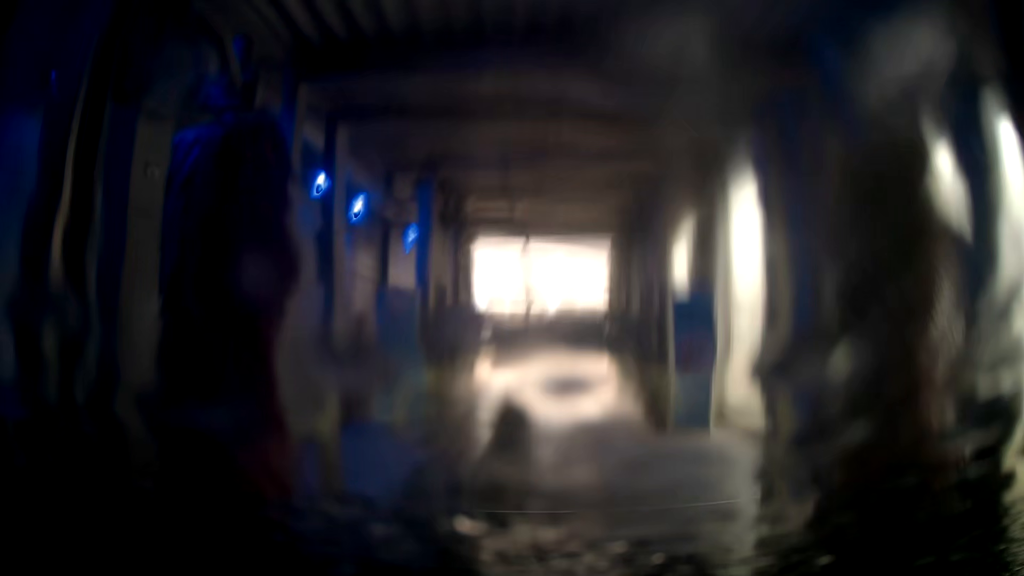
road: service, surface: asphalt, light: Day
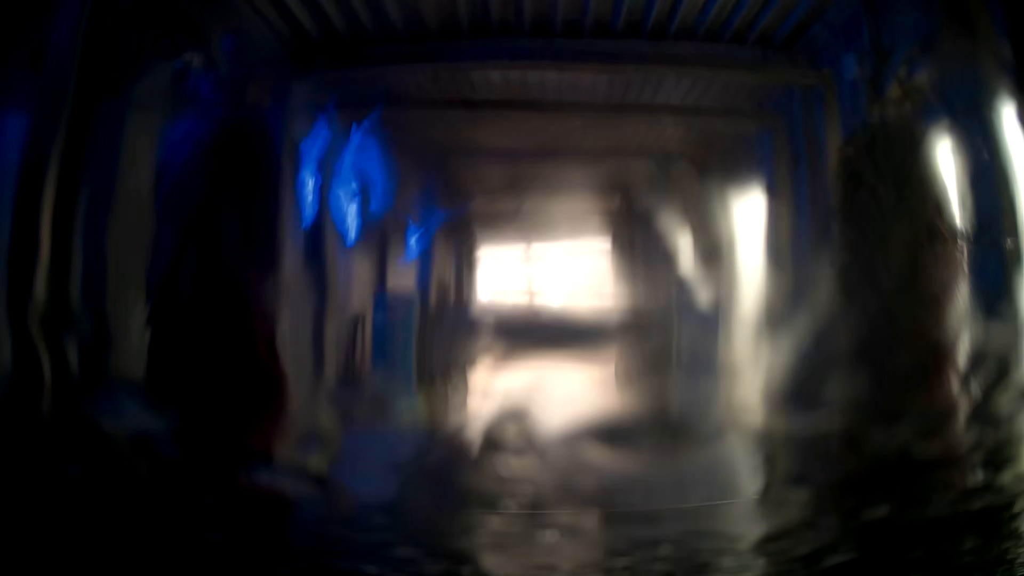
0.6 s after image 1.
(0.0, 0.0) m; 0°
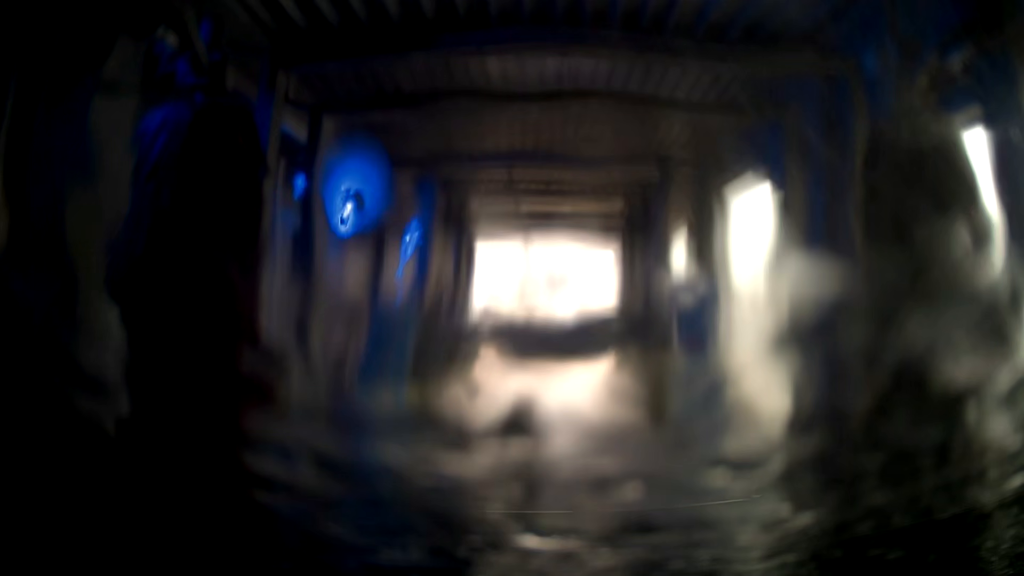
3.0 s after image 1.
(0.0, +0.1) m; 0°
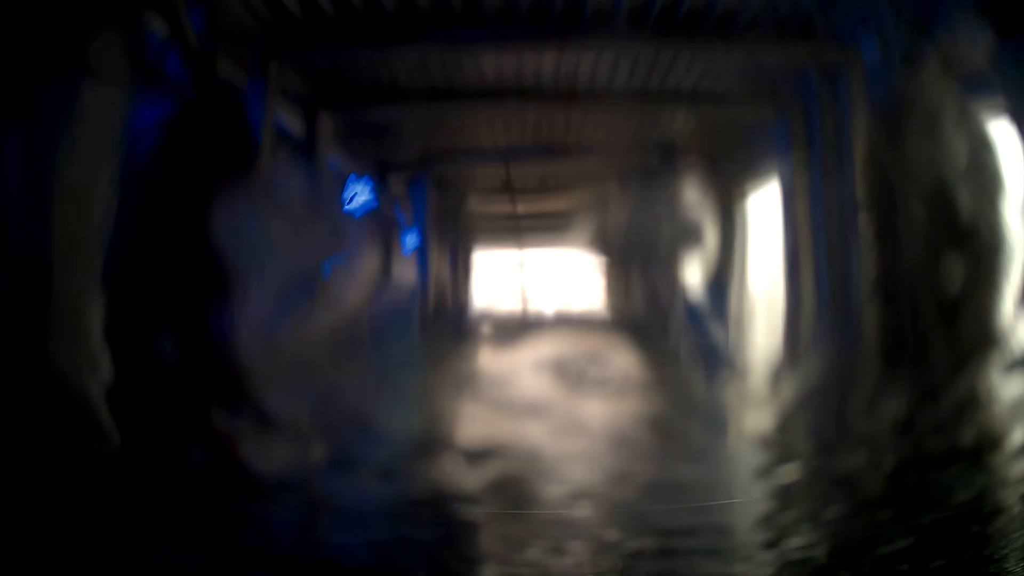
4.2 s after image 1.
(0.0, +0.1) m; 0°
